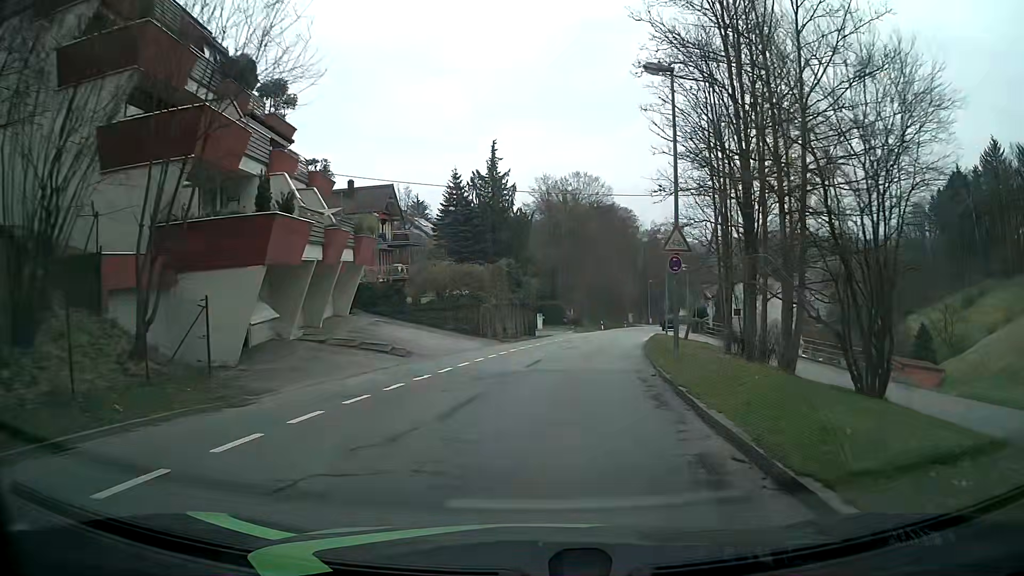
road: tertiary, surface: asphalt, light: Day
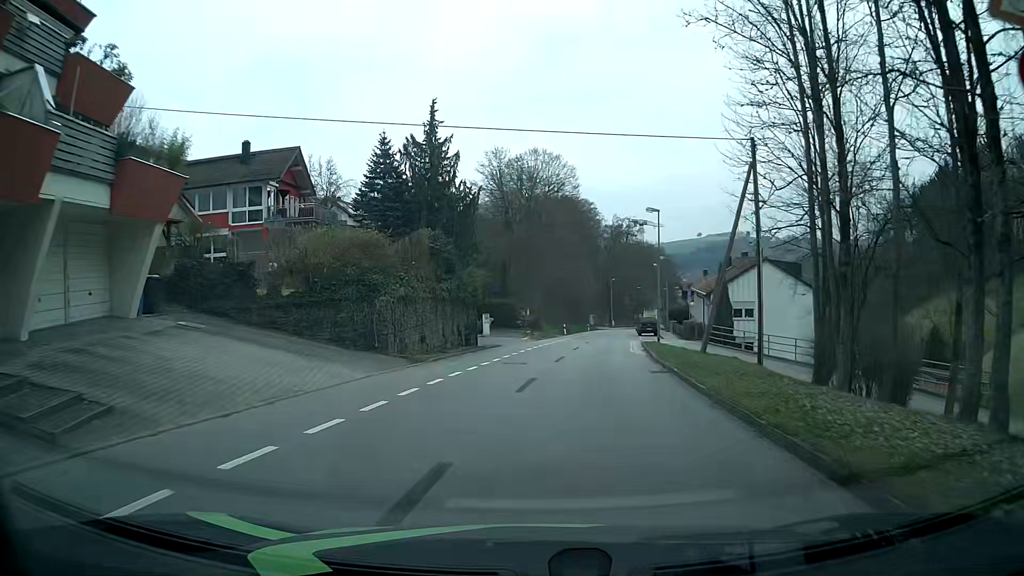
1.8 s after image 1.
(+0.5, +14.5) m; +2°
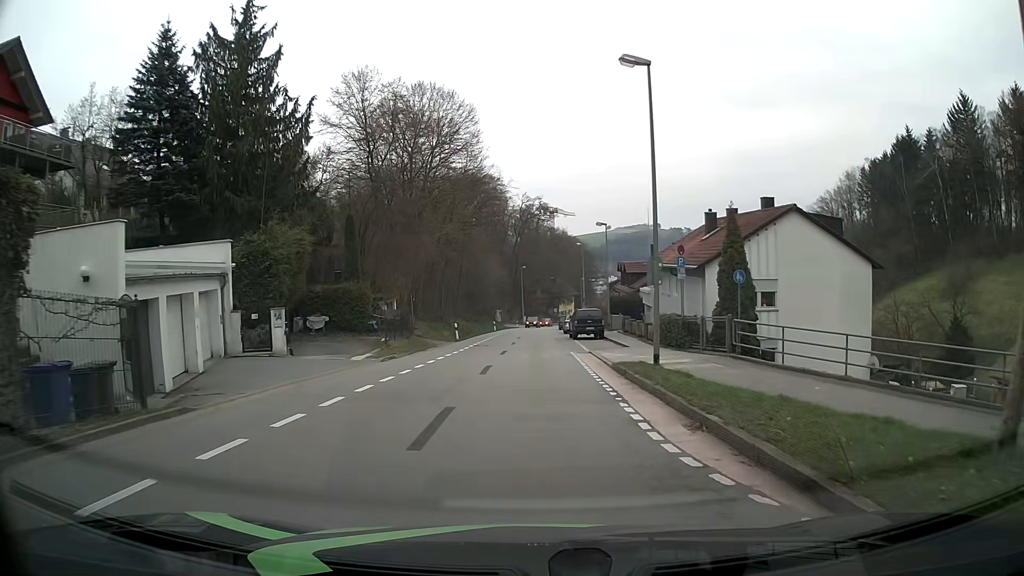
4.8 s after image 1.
(+2.7, +23.0) m; +9°
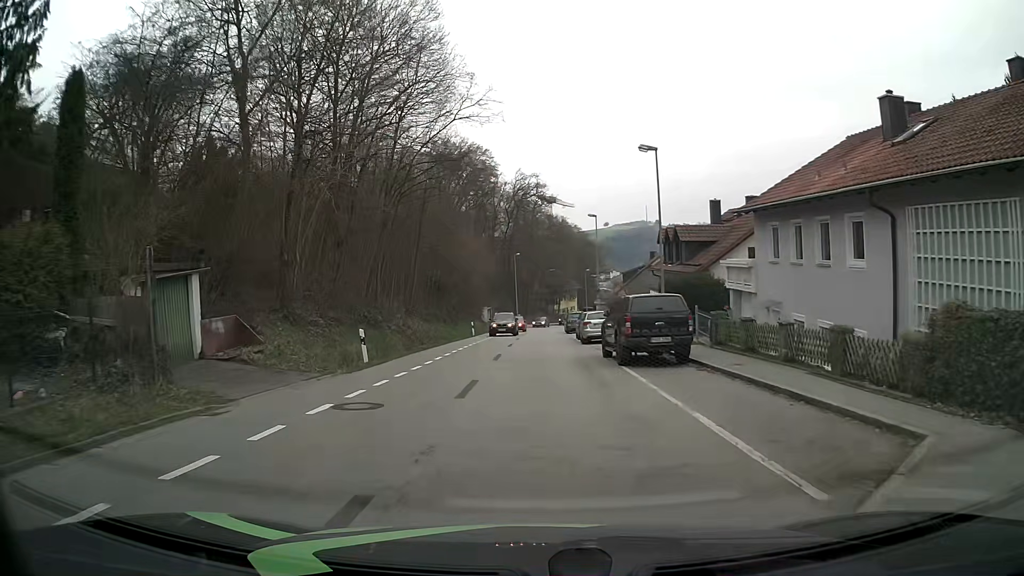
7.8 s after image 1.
(+0.5, +22.7) m; +1°
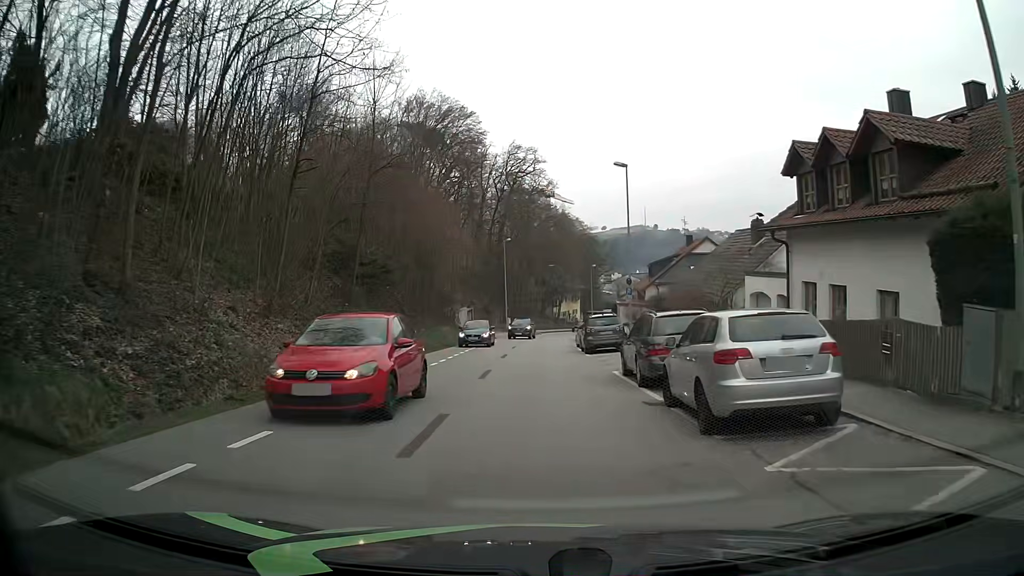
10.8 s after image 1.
(+0.2, +22.4) m; +2°
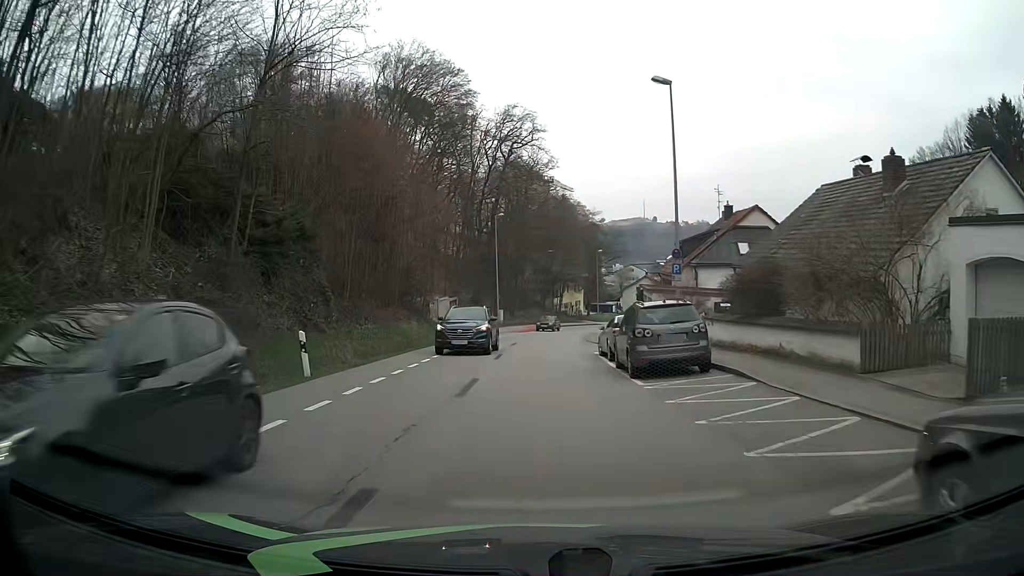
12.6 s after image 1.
(-0.2, +13.5) m; 0°
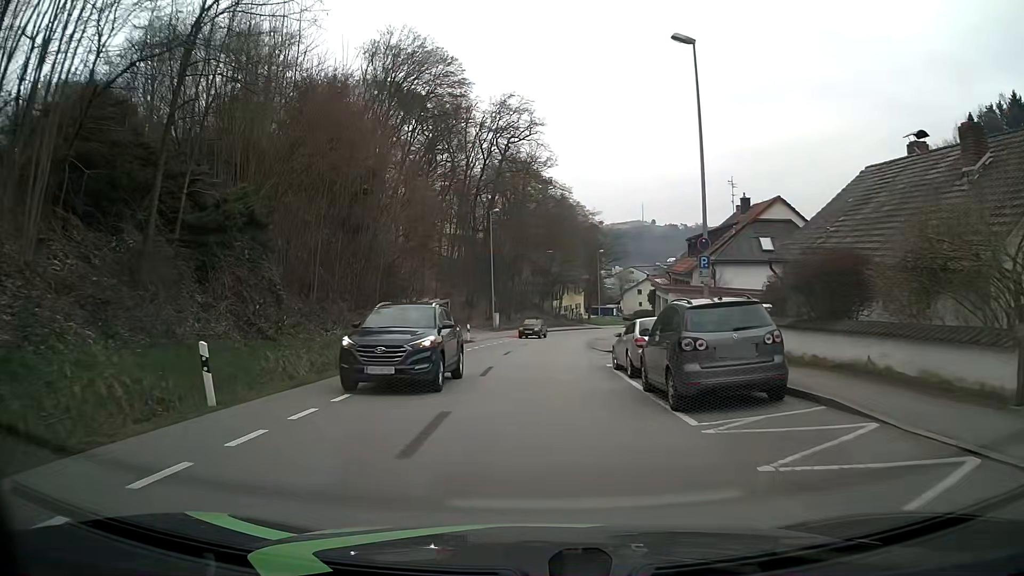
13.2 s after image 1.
(-0.1, +4.5) m; 0°
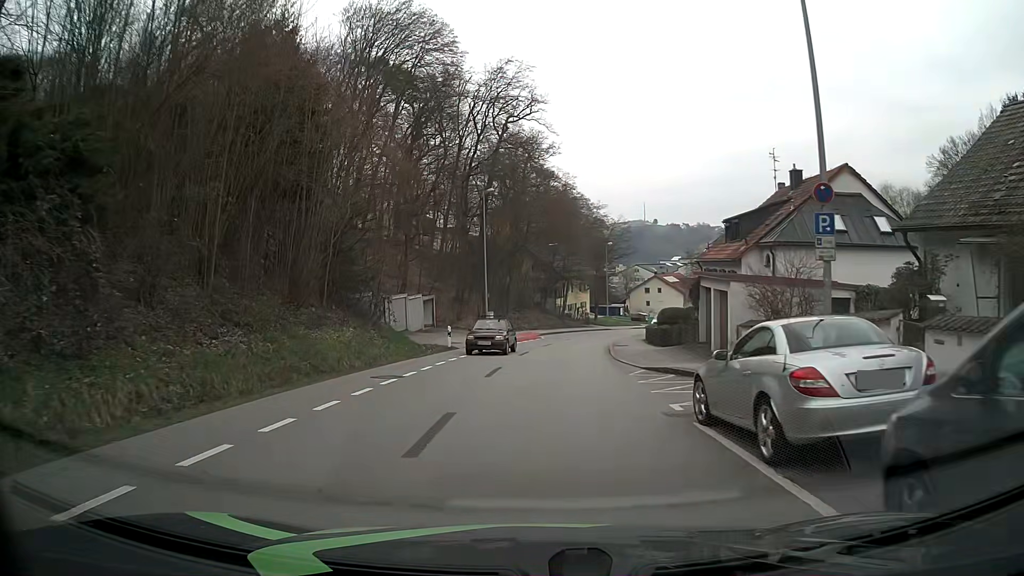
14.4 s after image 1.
(0.0, +9.1) m; 0°
(0, +10) (+1, +20) (+2, +30) (+3, +40) (+5, +50) (+8, +59) (+11, +69) (+15, +78) (+19, +87) (+24, +96) m
